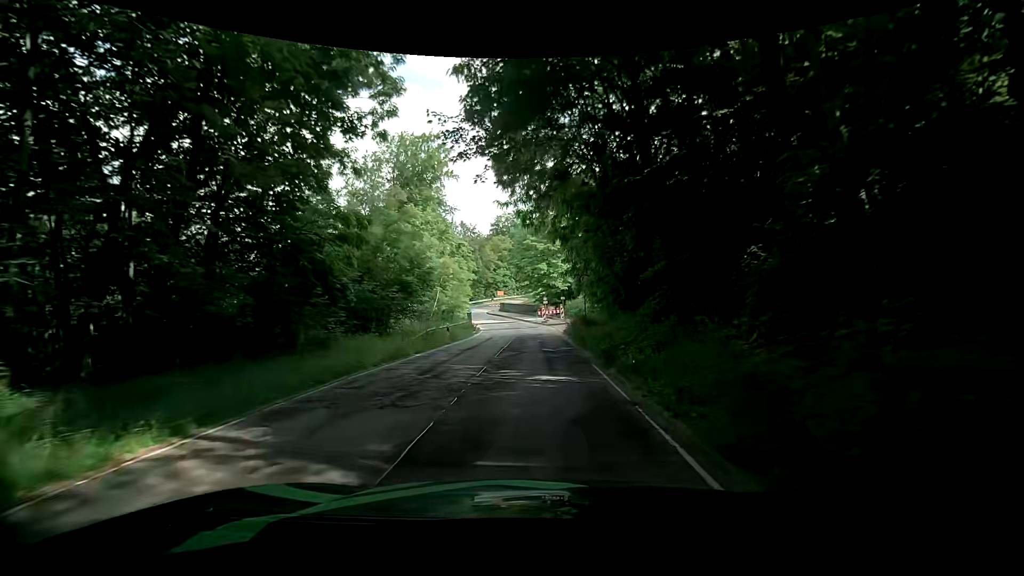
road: tertiary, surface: asphalt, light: Day
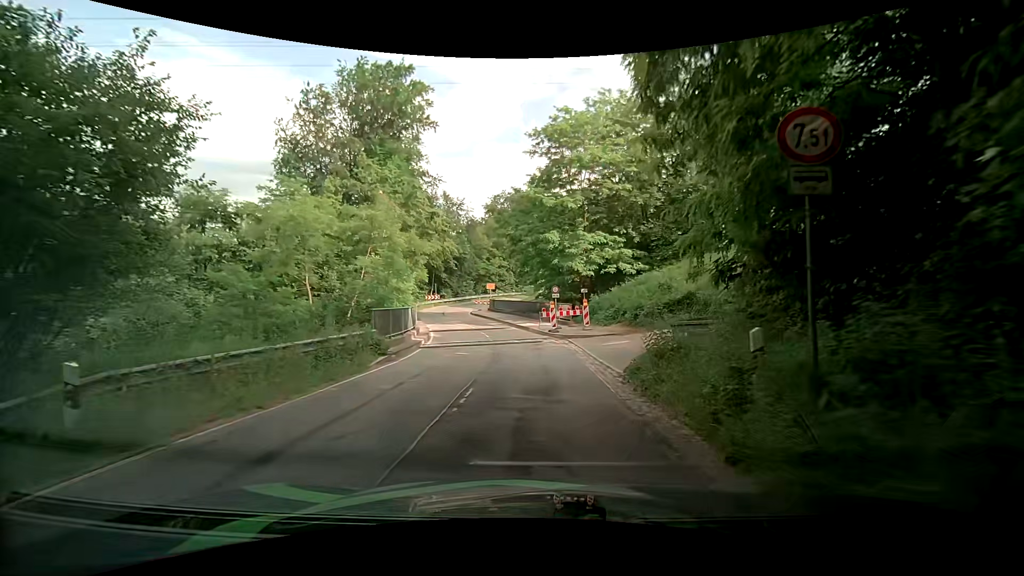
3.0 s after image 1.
(+0.6, +22.3) m; 0°
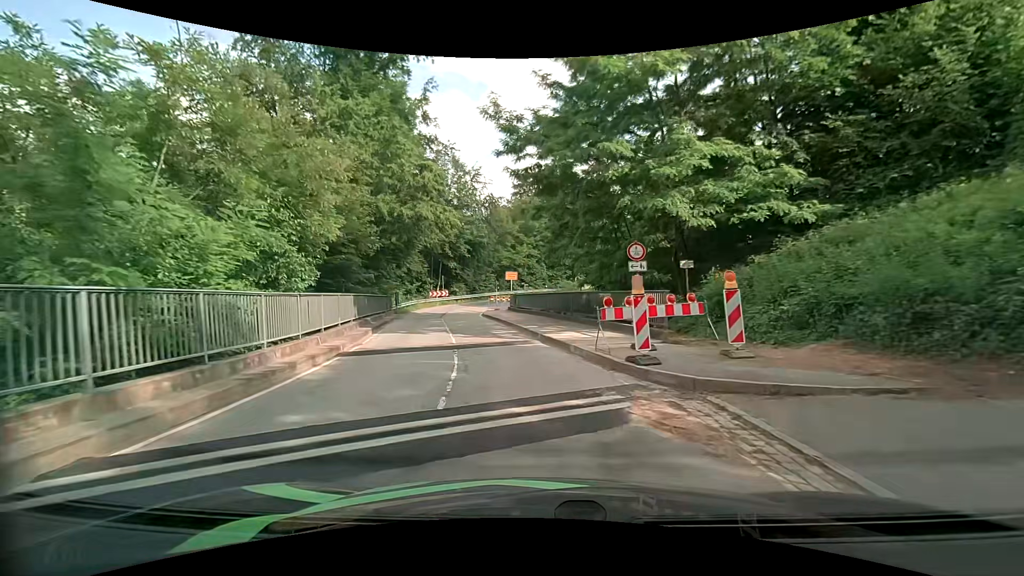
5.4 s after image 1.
(-0.1, +17.3) m; -4°
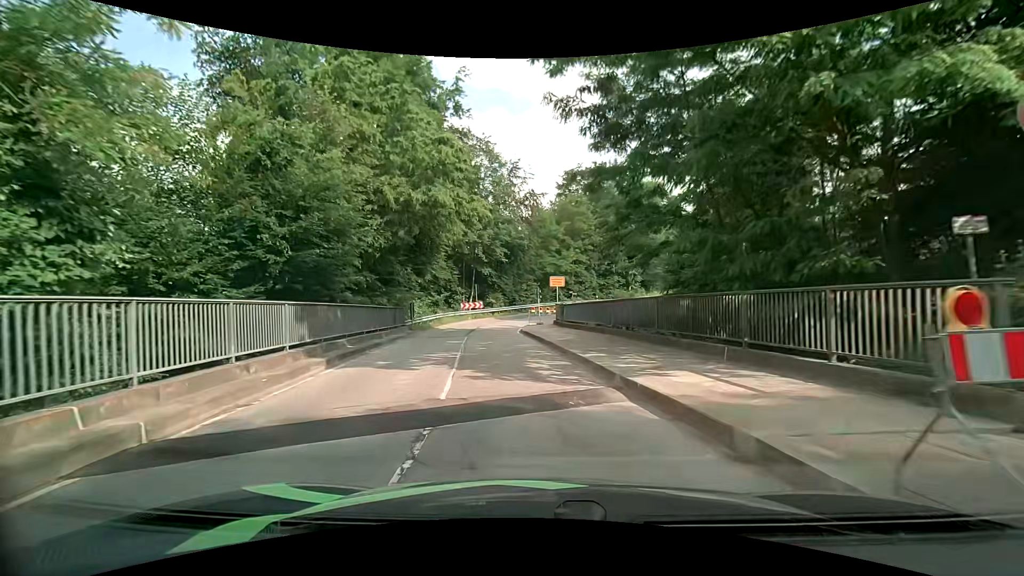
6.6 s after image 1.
(-0.4, +8.4) m; -6°
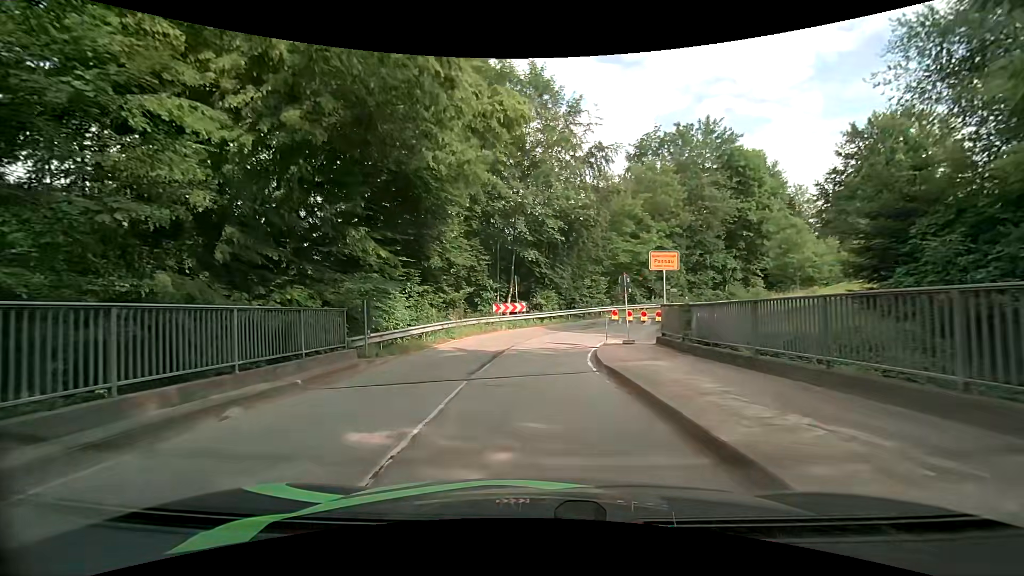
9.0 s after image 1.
(-0.8, +15.8) m; -6°
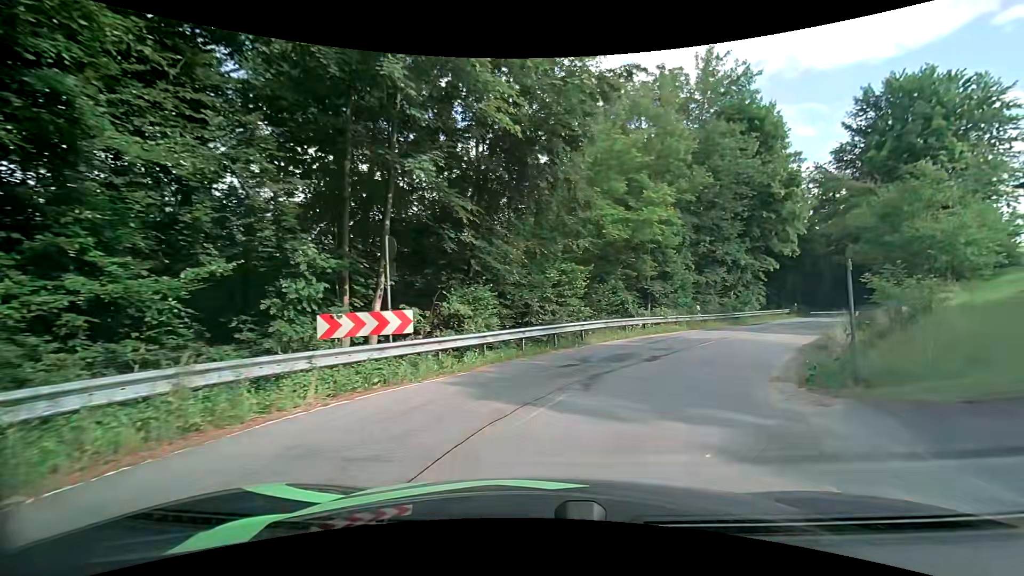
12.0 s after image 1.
(+0.5, +19.1) m; +9°
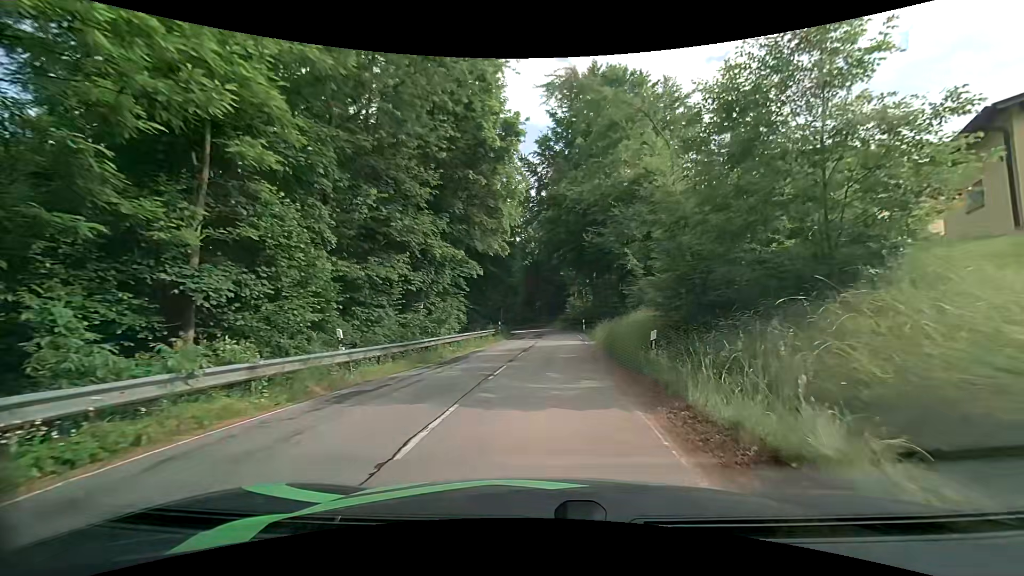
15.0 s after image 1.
(+5.7, +17.5) m; +32°
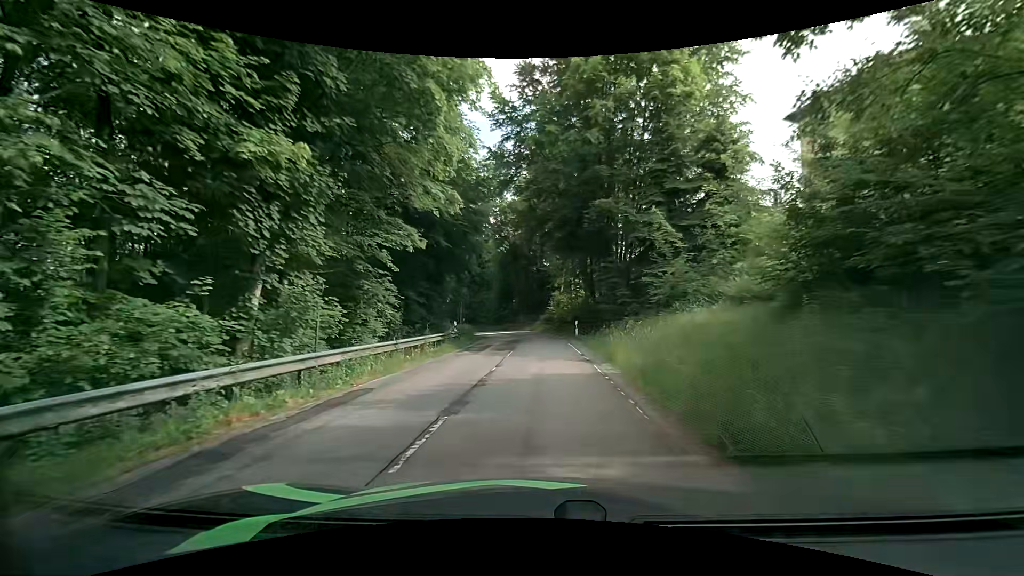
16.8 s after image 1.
(+0.3, +12.8) m; +2°
(0, +10) (0, +20) (0, +30) (-1, +40) (-3, +50) (-6, +59) (-10, +68) (-15, +77) (-20, +86) (-25, +94) m
